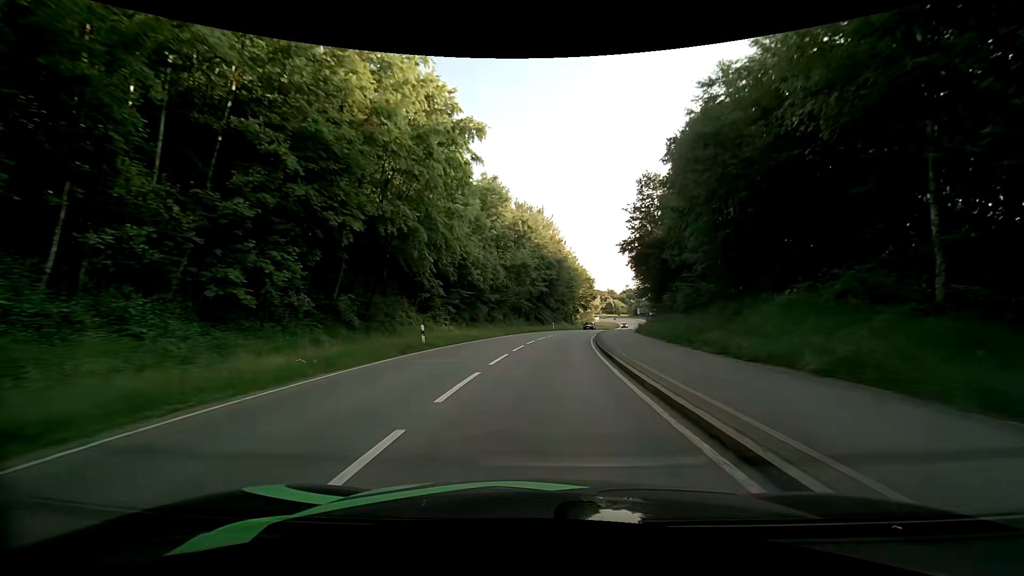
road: secondary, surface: asphalt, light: Day
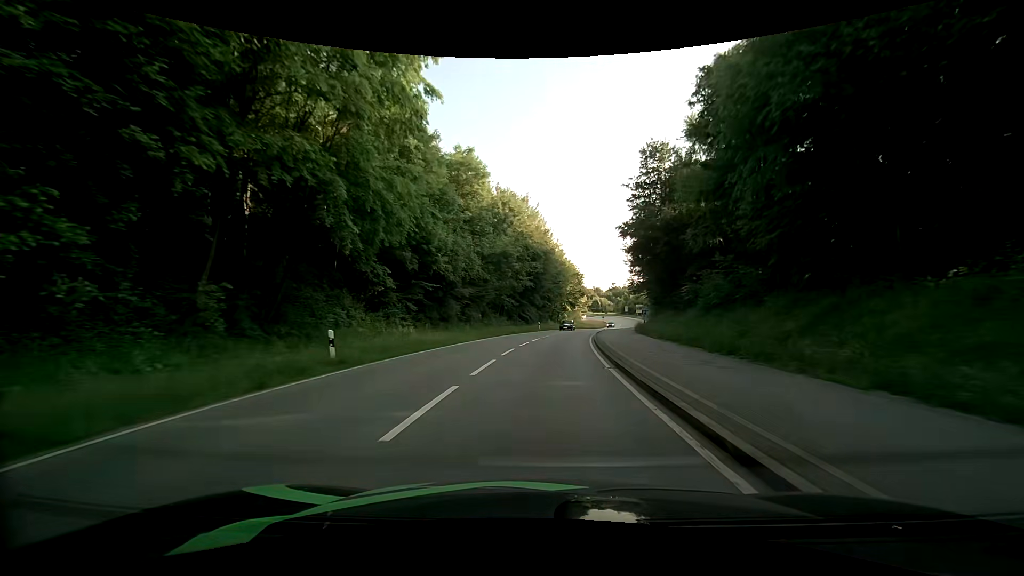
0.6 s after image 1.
(+0.1, +8.4) m; +2°
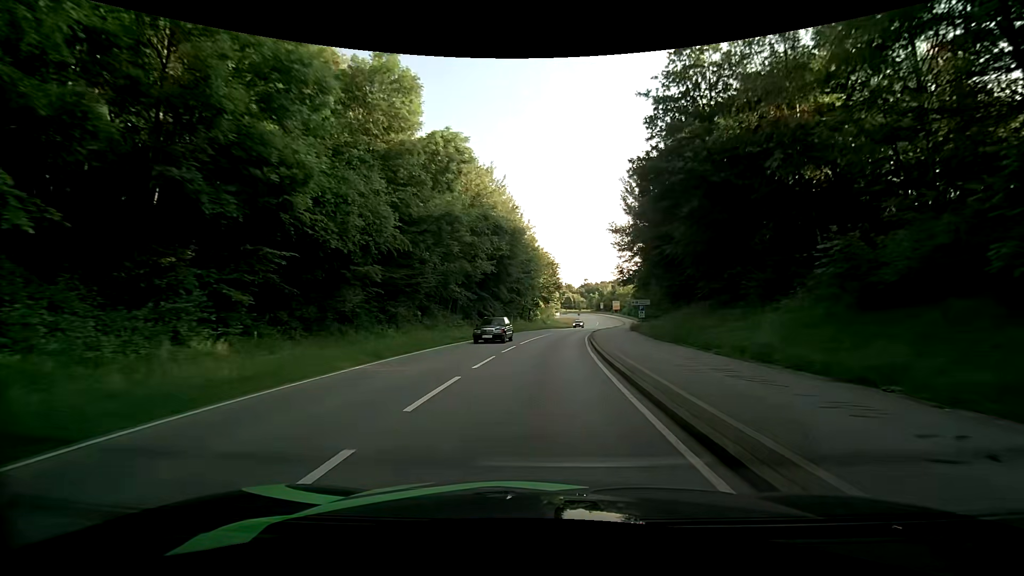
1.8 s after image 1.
(+0.4, +16.1) m; +3°
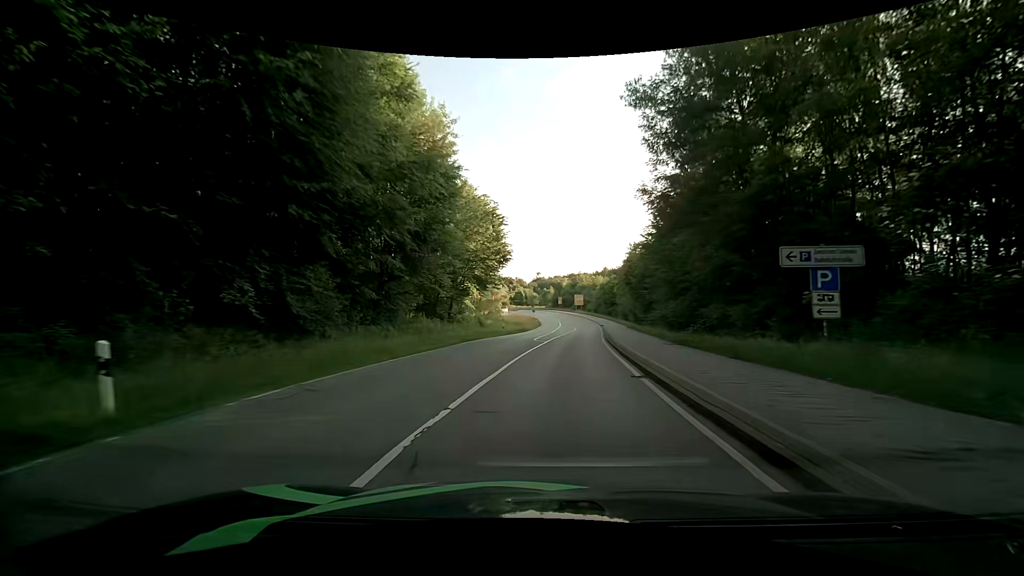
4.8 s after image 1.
(+2.0, +38.9) m; +5°
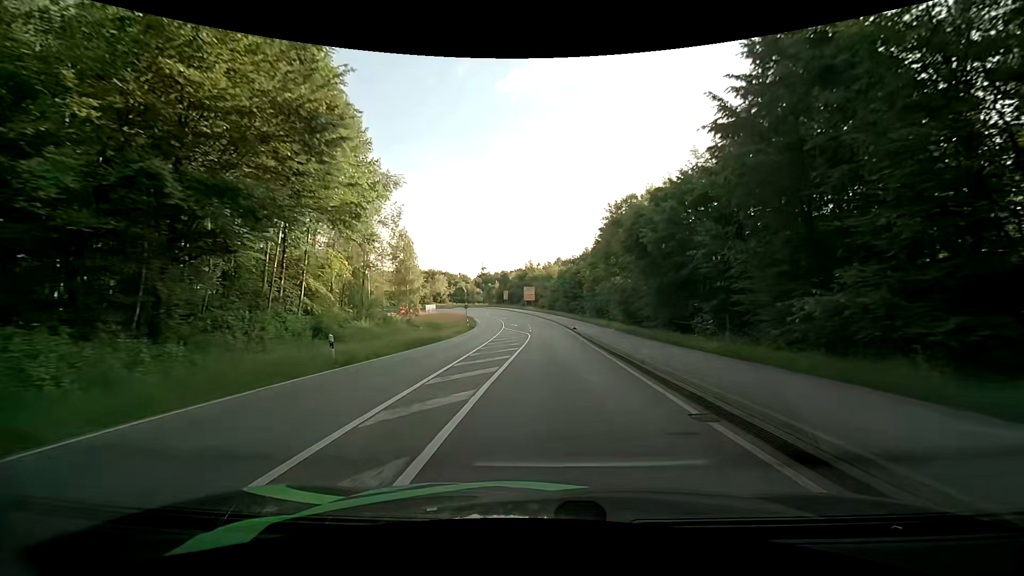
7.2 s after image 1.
(+1.8, +31.6) m; +6°
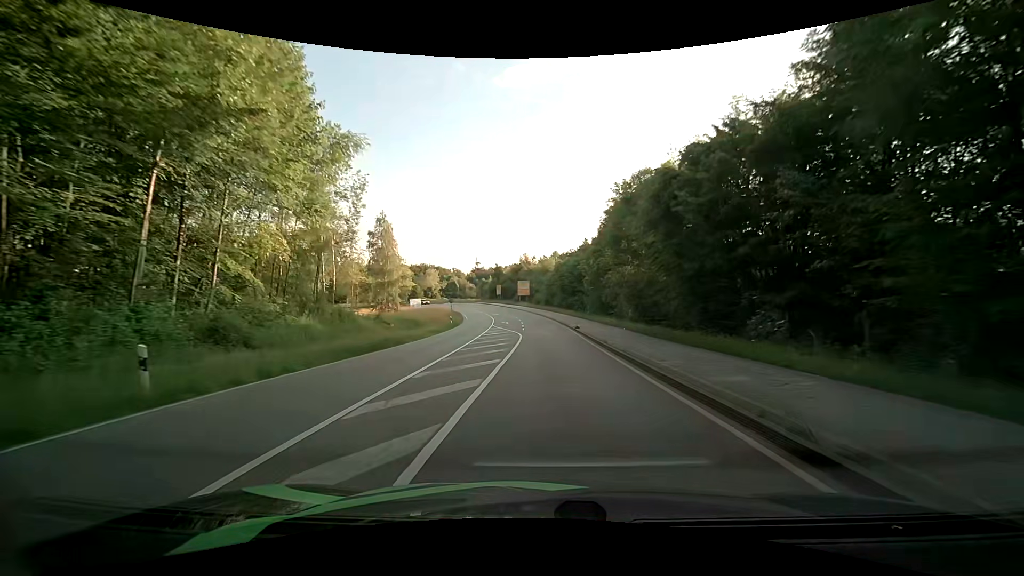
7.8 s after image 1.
(+0.1, +8.0) m; +1°
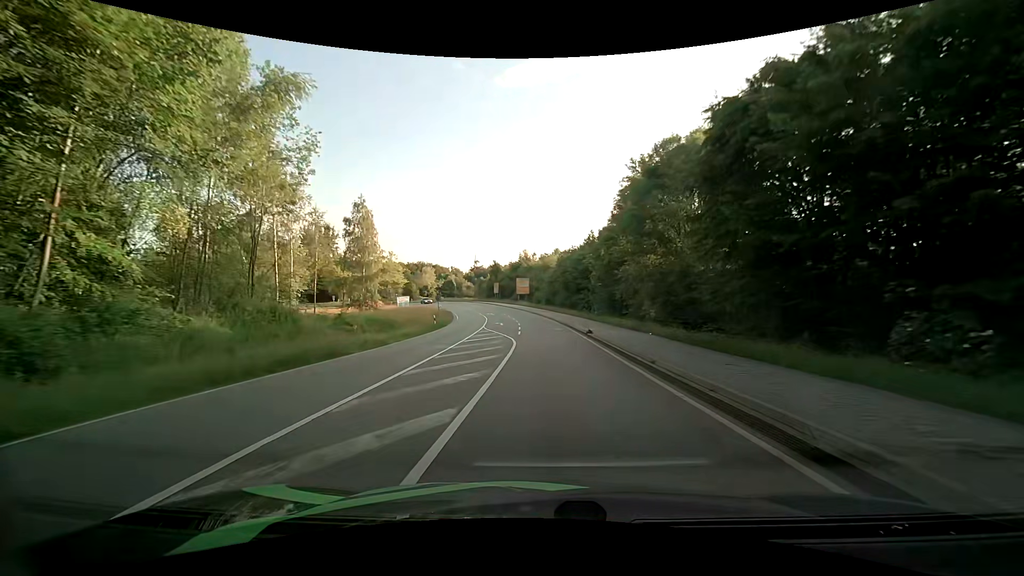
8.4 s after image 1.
(0.0, +8.1) m; 0°
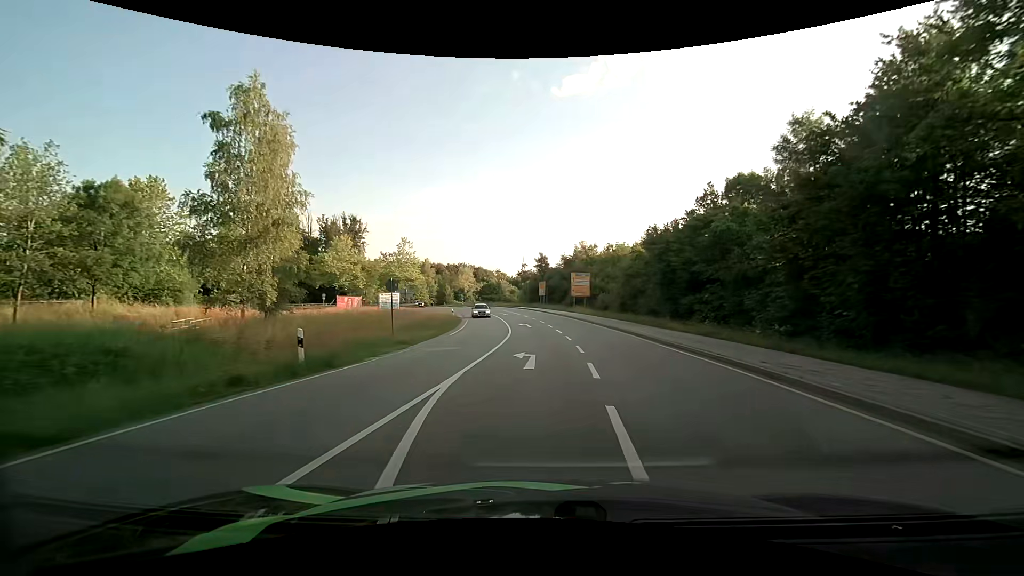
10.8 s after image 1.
(-1.6, +30.6) m; -6°
(0, +10) (0, +20) (0, +30) (-1, +40) (-2, +50) (-4, +60) (-6, +70) (-9, +79) (-18, +83) (-27, +79) m
